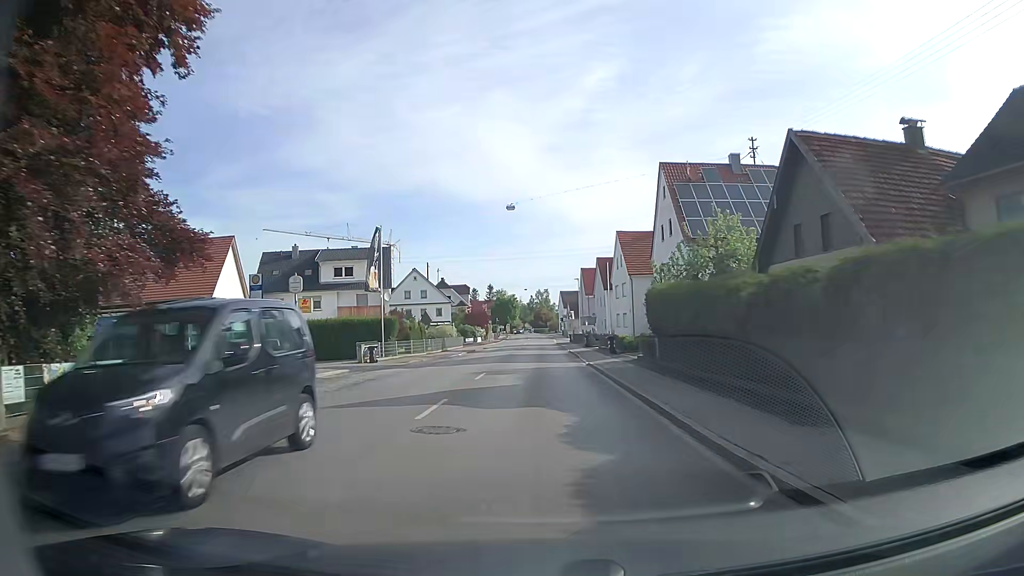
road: secondary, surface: asphalt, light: Day
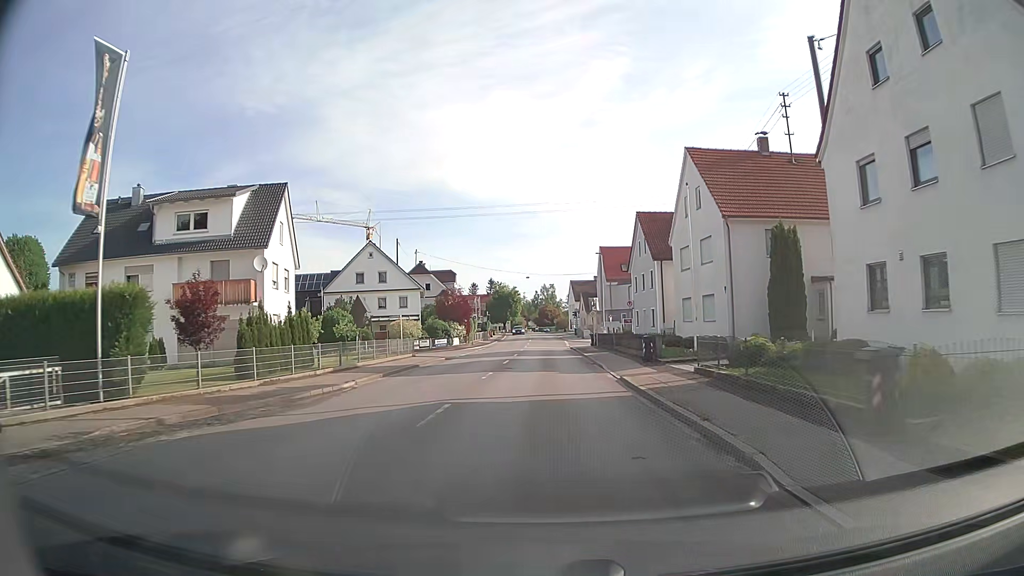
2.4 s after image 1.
(-0.3, +28.7) m; -1°
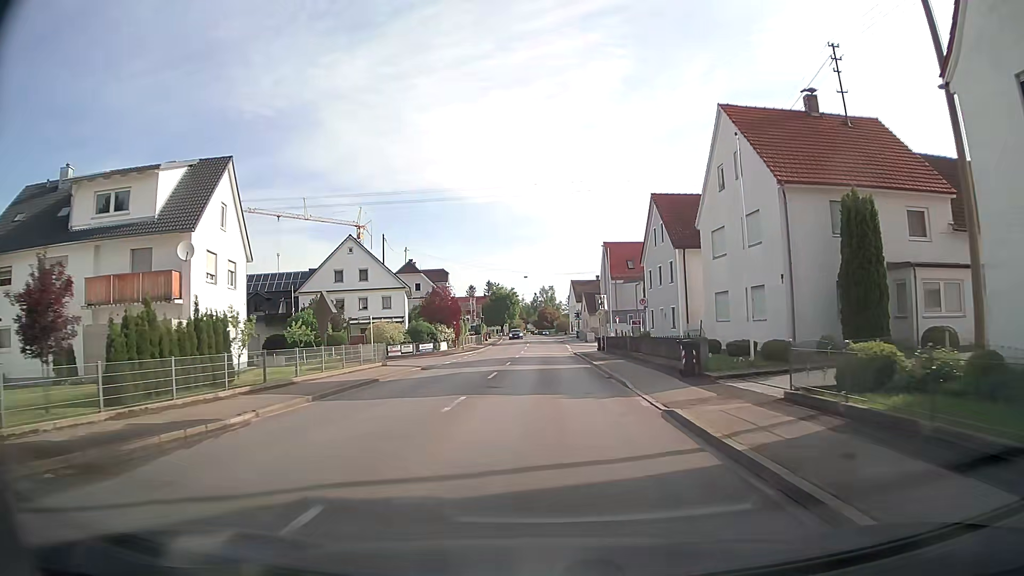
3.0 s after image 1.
(0.0, +7.2) m; 0°
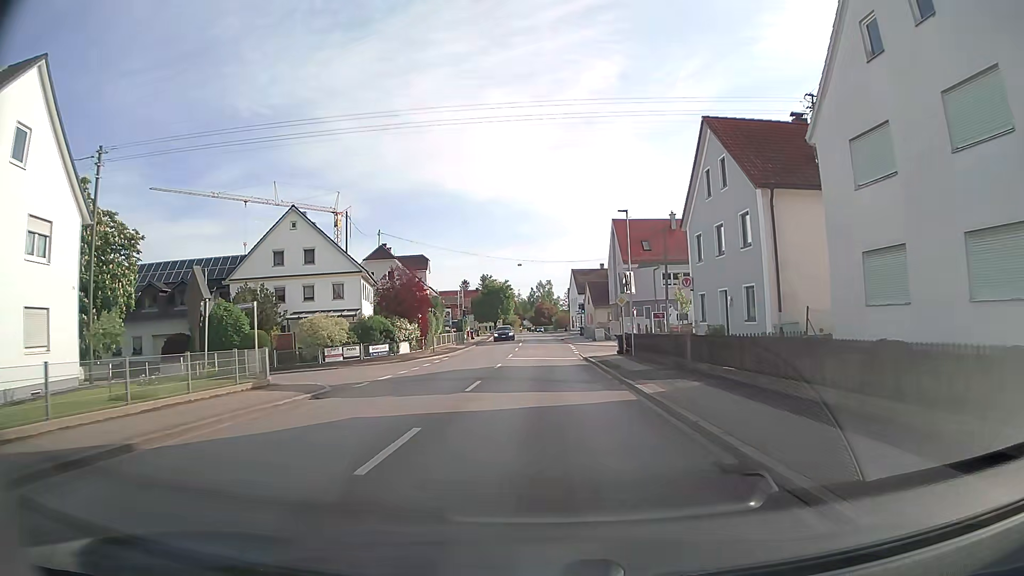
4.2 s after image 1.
(0.0, +14.4) m; +1°
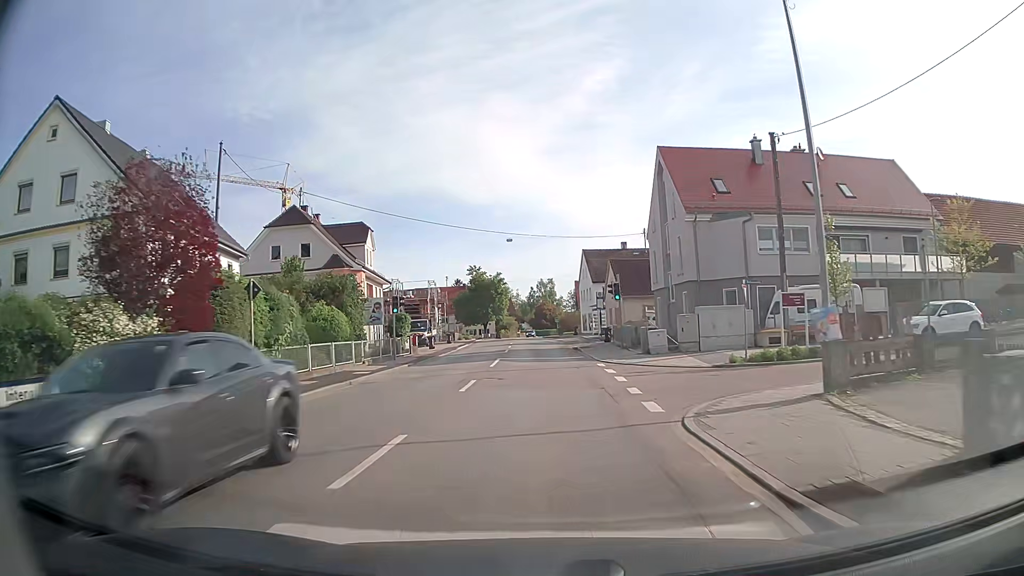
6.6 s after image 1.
(-0.2, +28.1) m; 0°
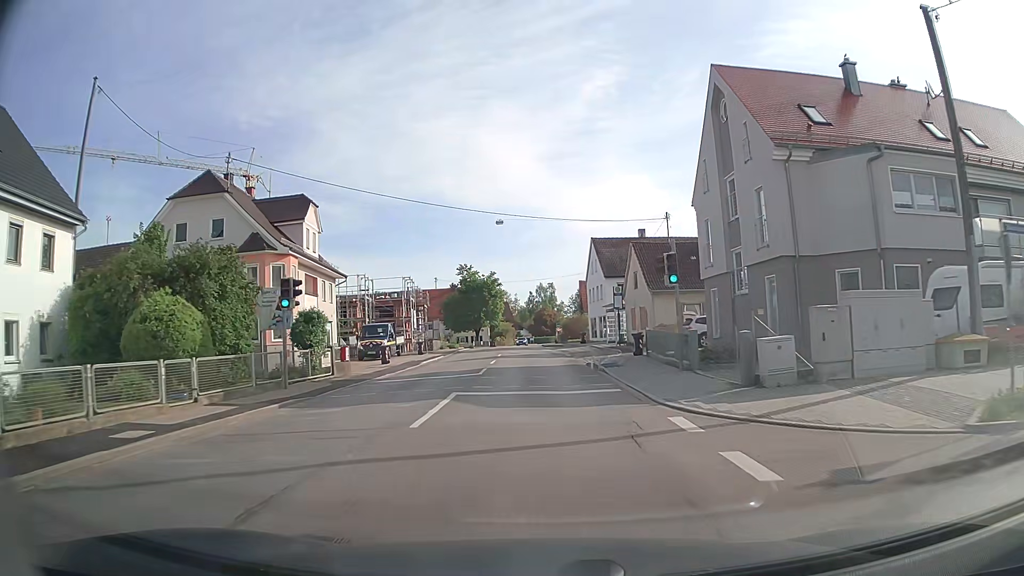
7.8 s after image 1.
(-0.1, +14.2) m; 0°
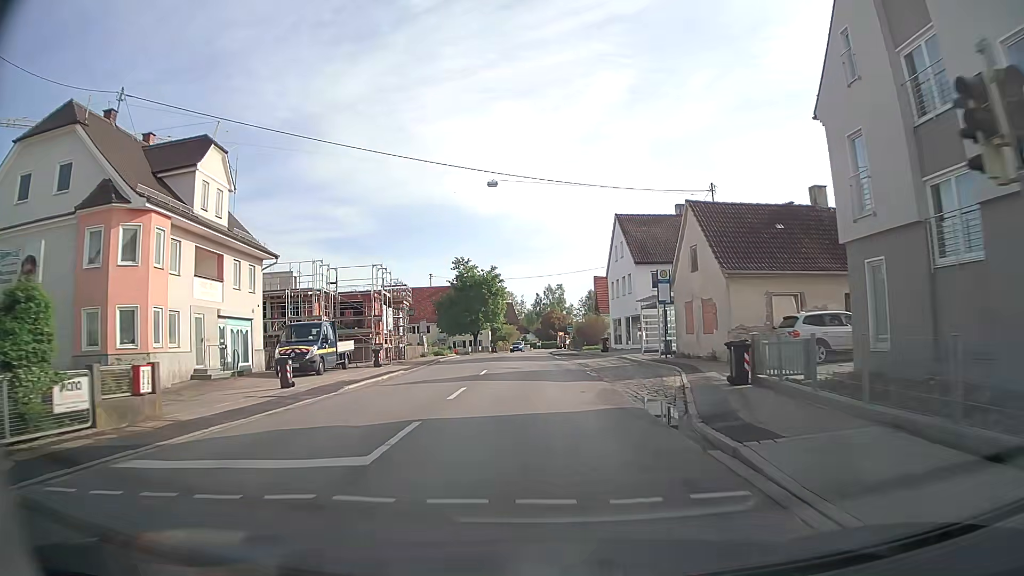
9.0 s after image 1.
(-0.1, +14.2) m; -1°
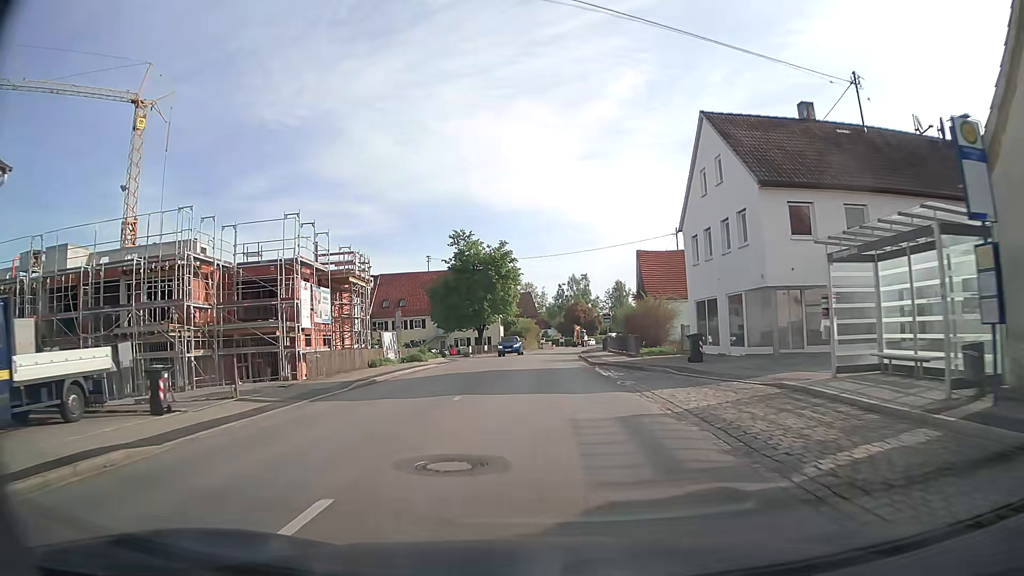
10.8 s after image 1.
(-0.4, +21.3) m; -2°
(0, +10) (0, +20) (0, +30) (0, +40) (0, +50) (+1, +60) (+2, +70) (+2, +80) (+4, +90) (+5, +100) m
